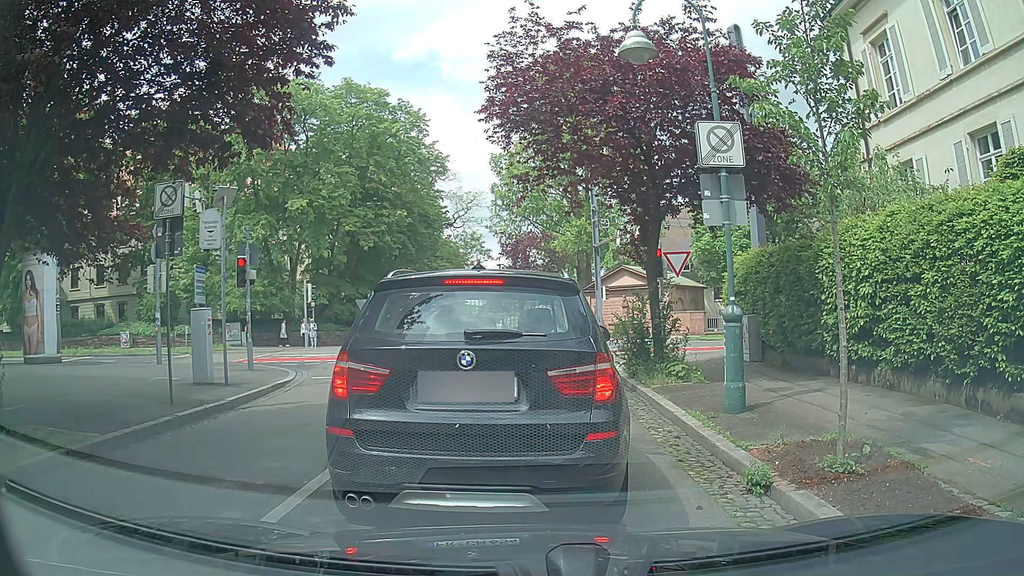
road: residential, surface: asphalt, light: Day
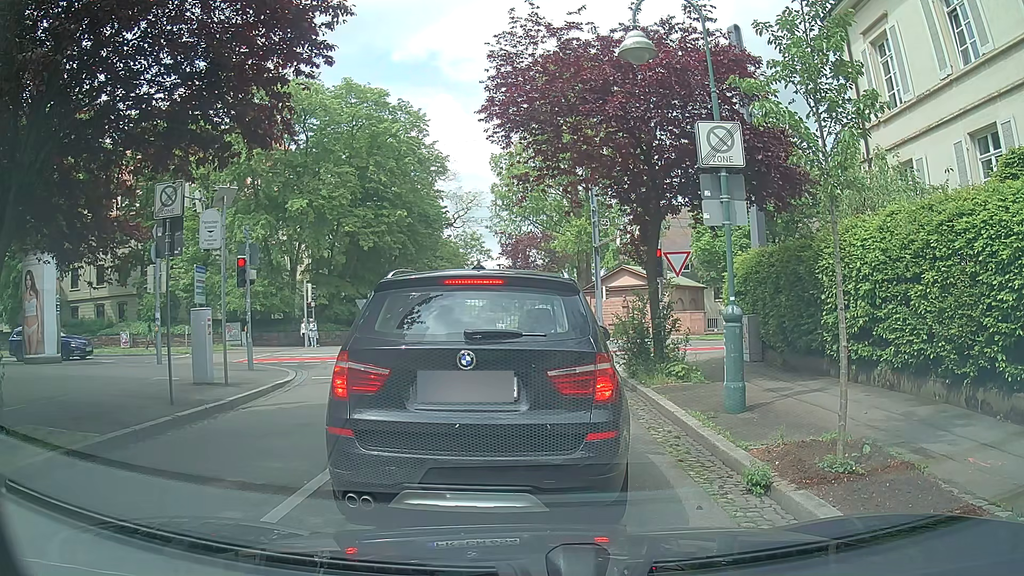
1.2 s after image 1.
(0.0, 0.0) m; 0°
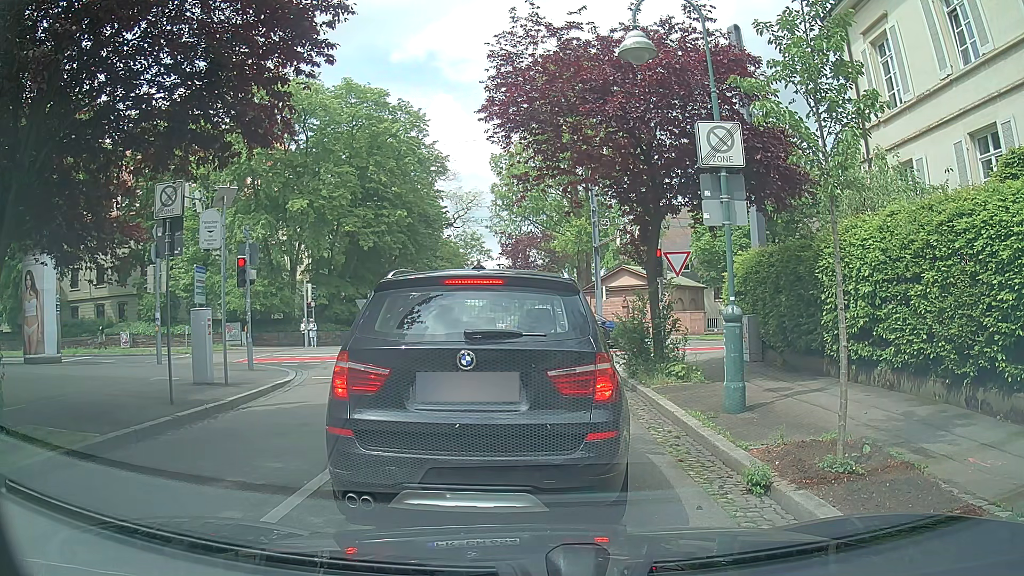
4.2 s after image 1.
(0.0, 0.0) m; 0°
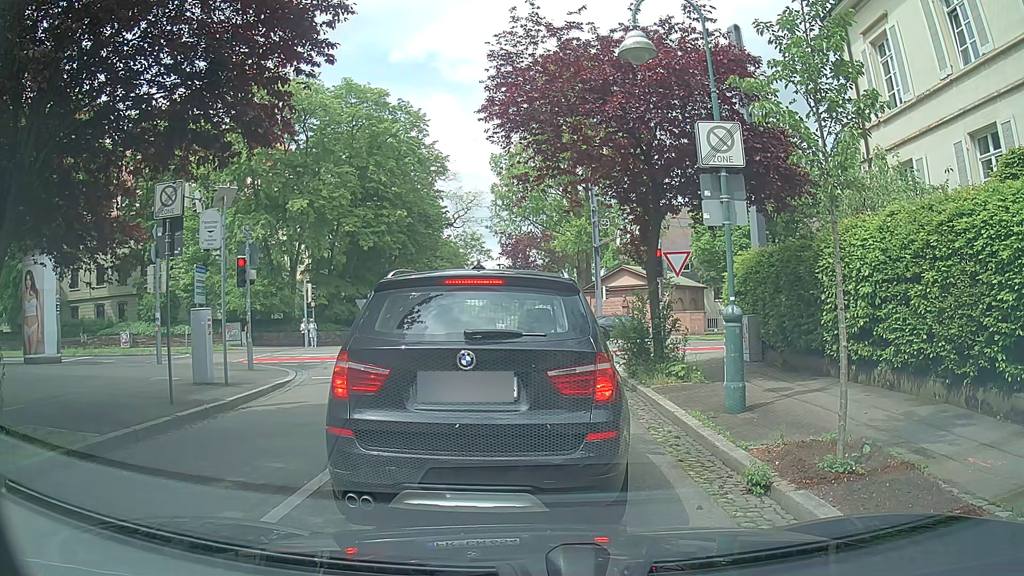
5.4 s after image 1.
(0.0, 0.0) m; 0°
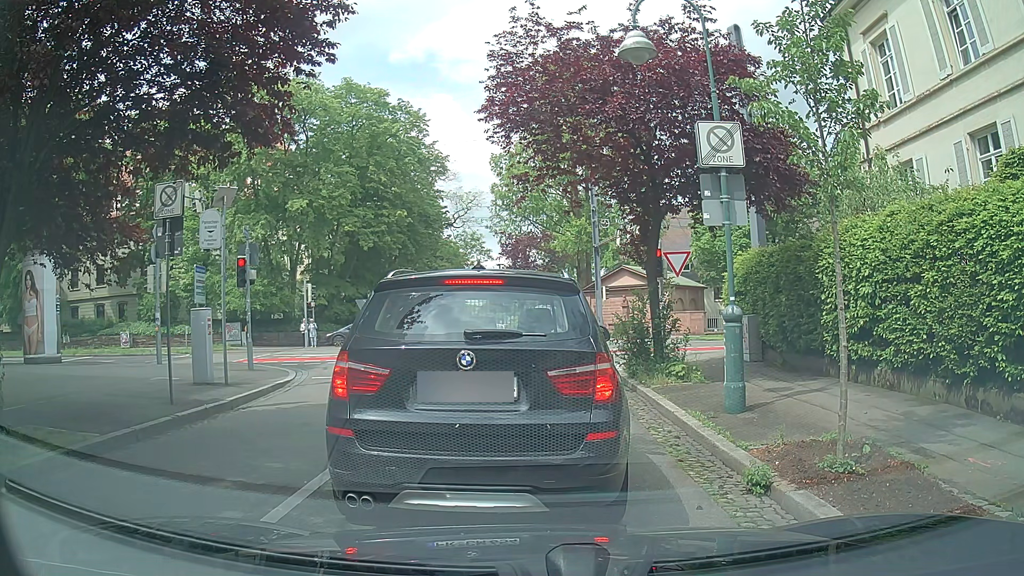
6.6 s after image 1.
(0.0, 0.0) m; 0°
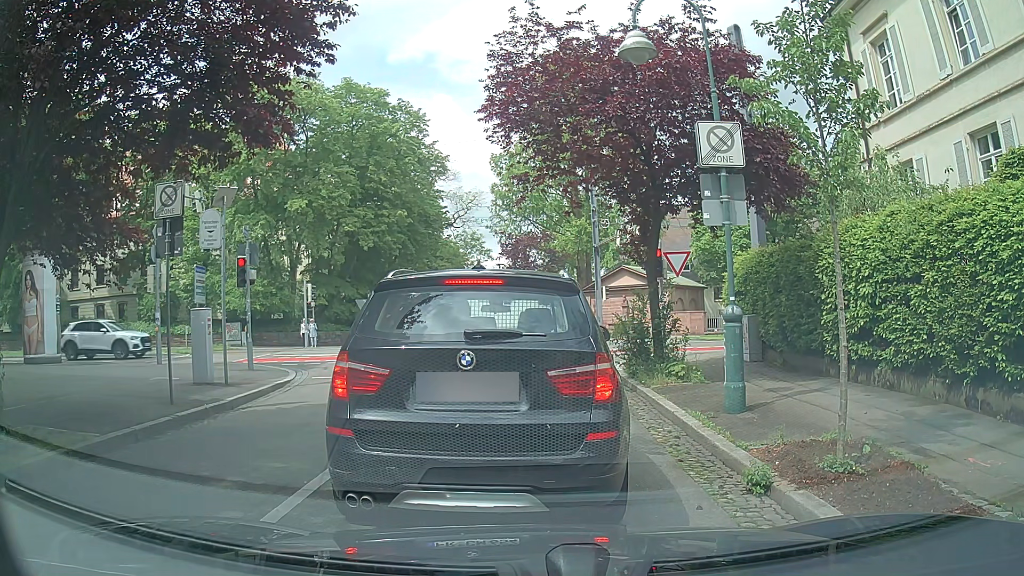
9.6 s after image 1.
(0.0, 0.0) m; 0°
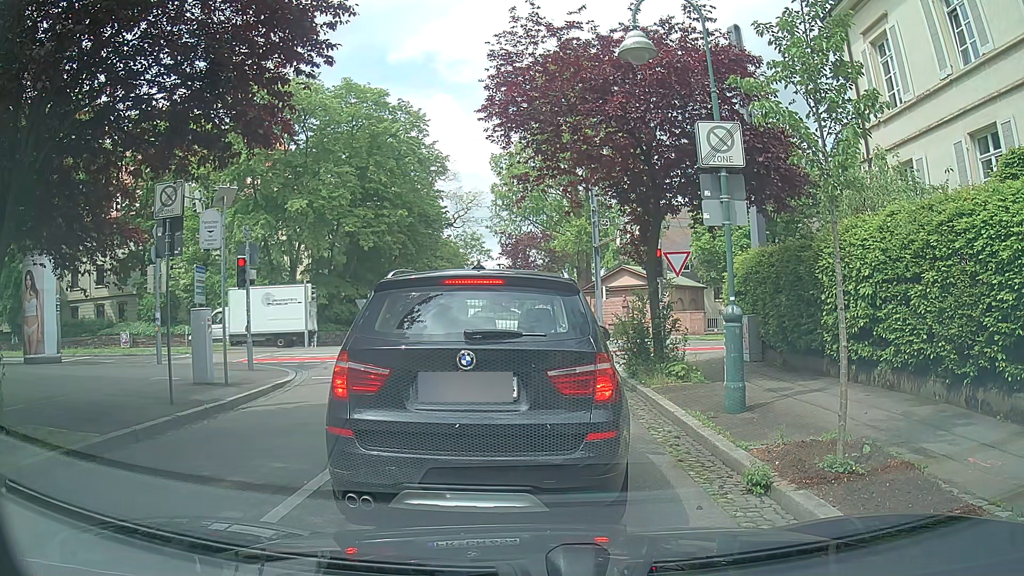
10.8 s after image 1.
(0.0, 0.0) m; 0°
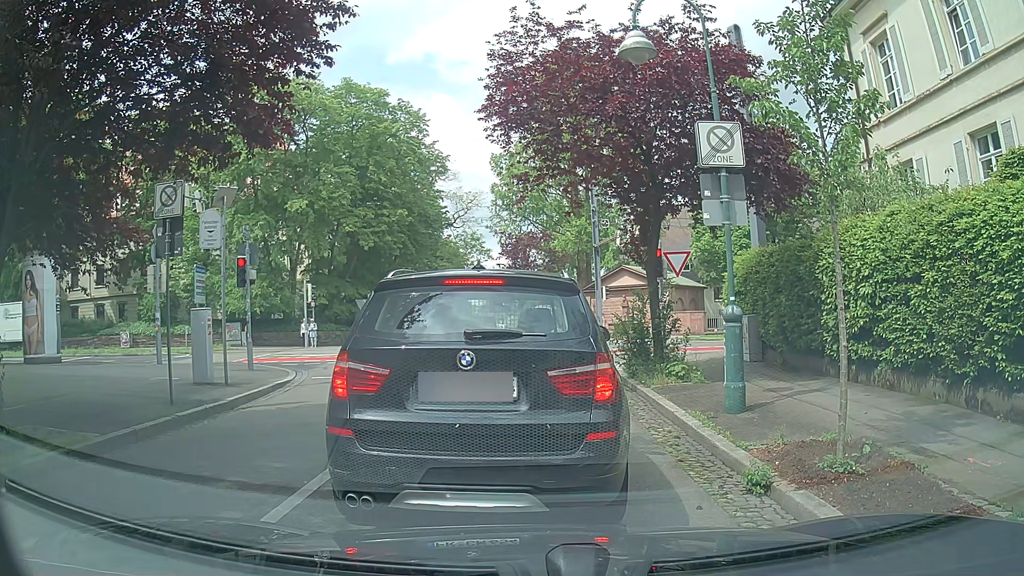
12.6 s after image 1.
(0.0, 0.0) m; 0°
